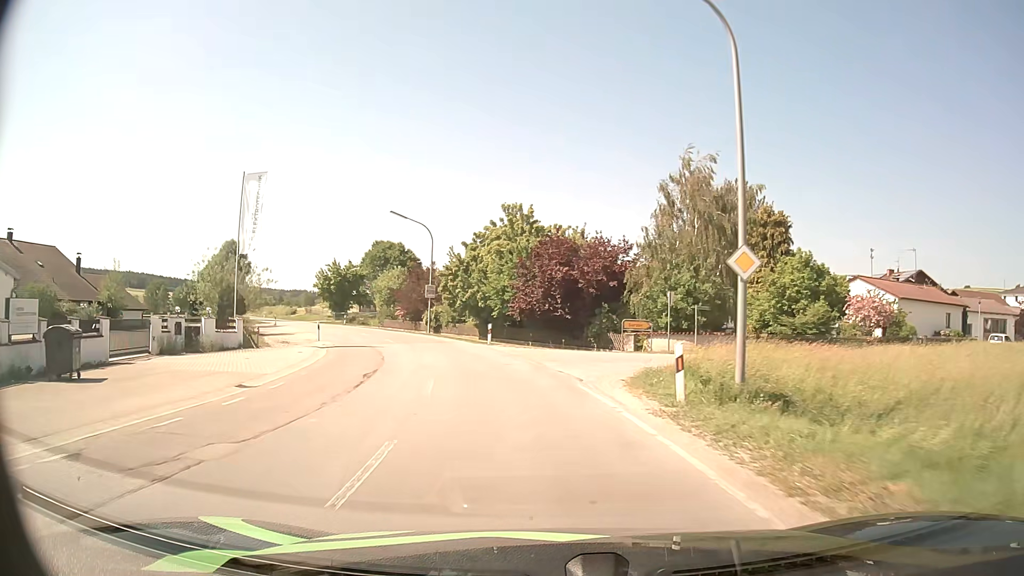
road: secondary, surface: asphalt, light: Day
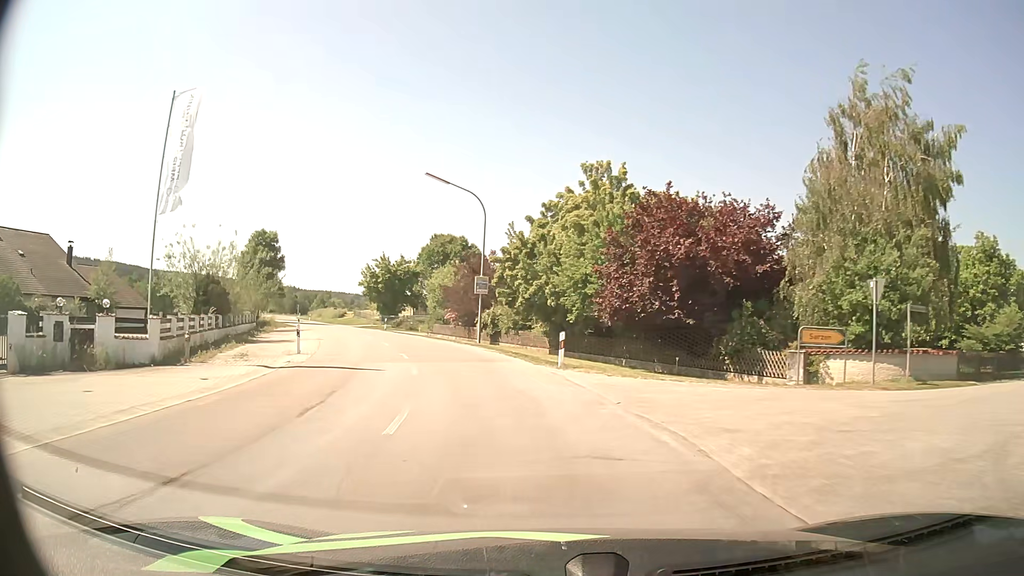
(-0.8, +13.7) m; -6°
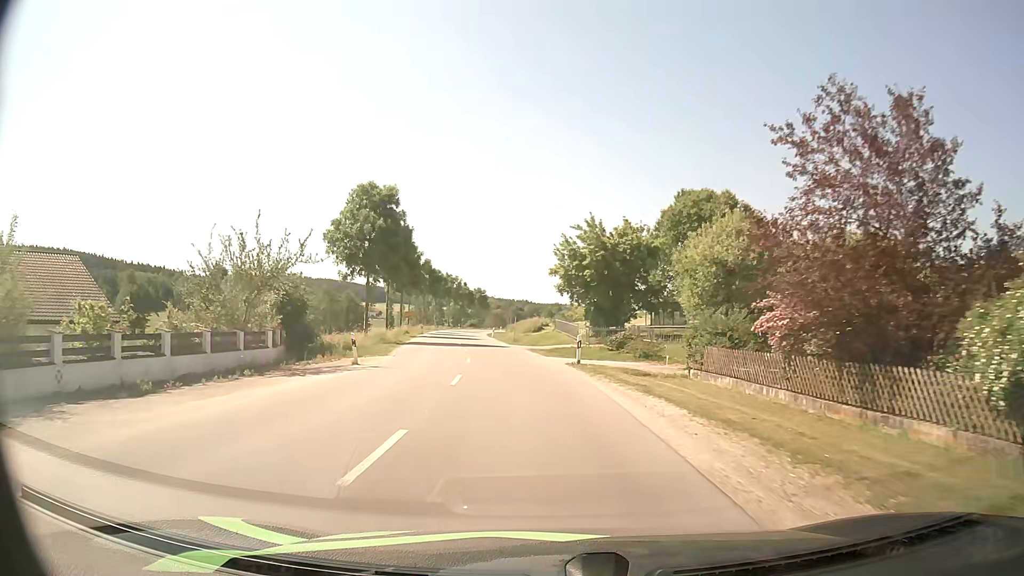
(-6.4, +34.7) m; -20°
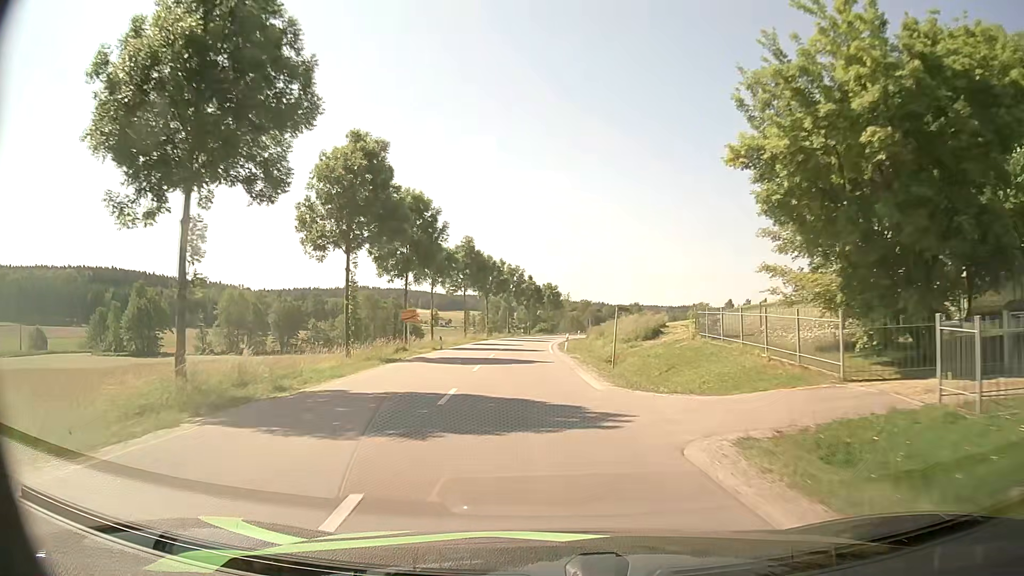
(-2.3, +30.7) m; -6°
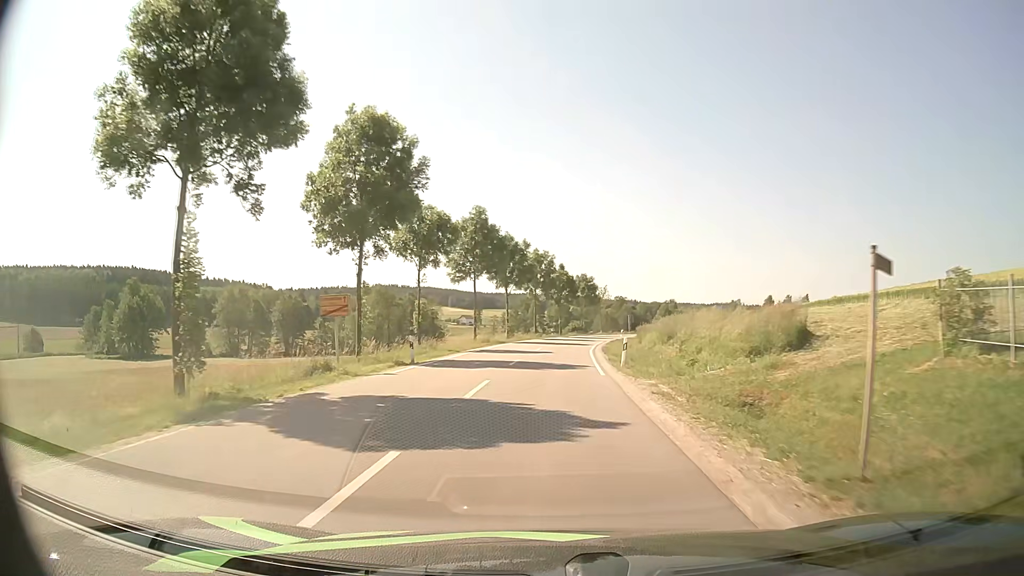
(-0.5, +16.3) m; -3°
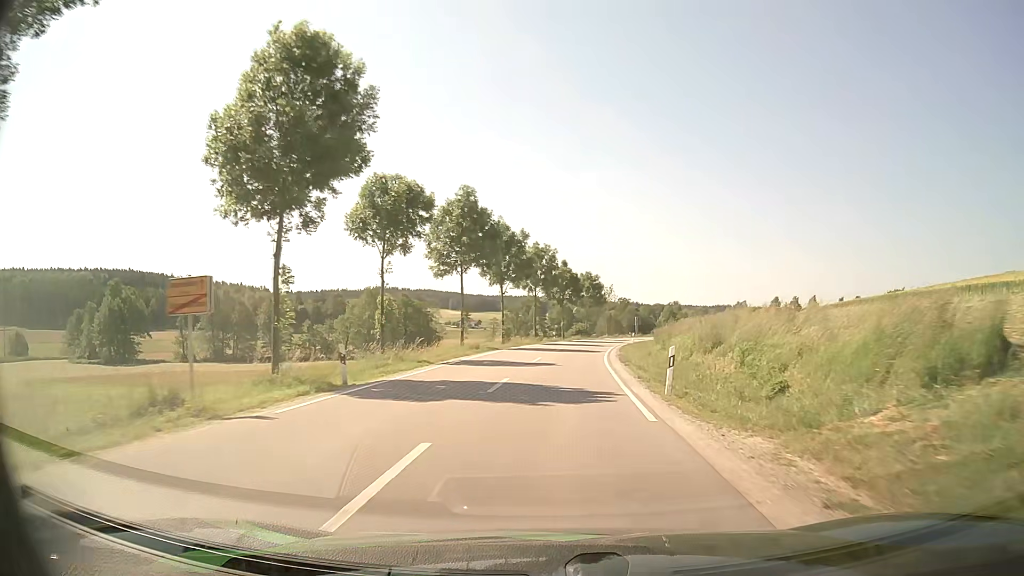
(0.0, +8.4) m; 0°
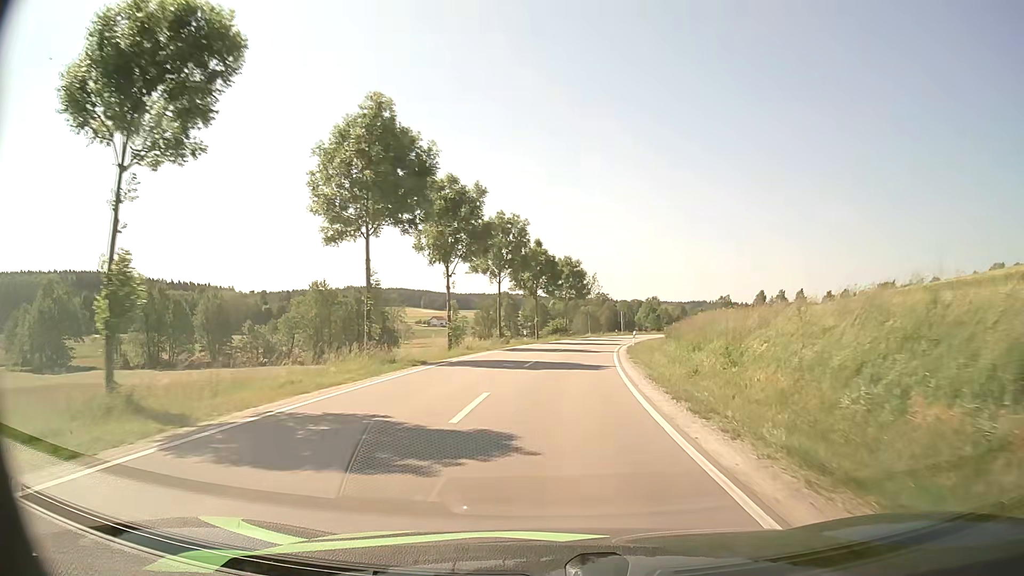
(+0.3, +17.2) m; +2°
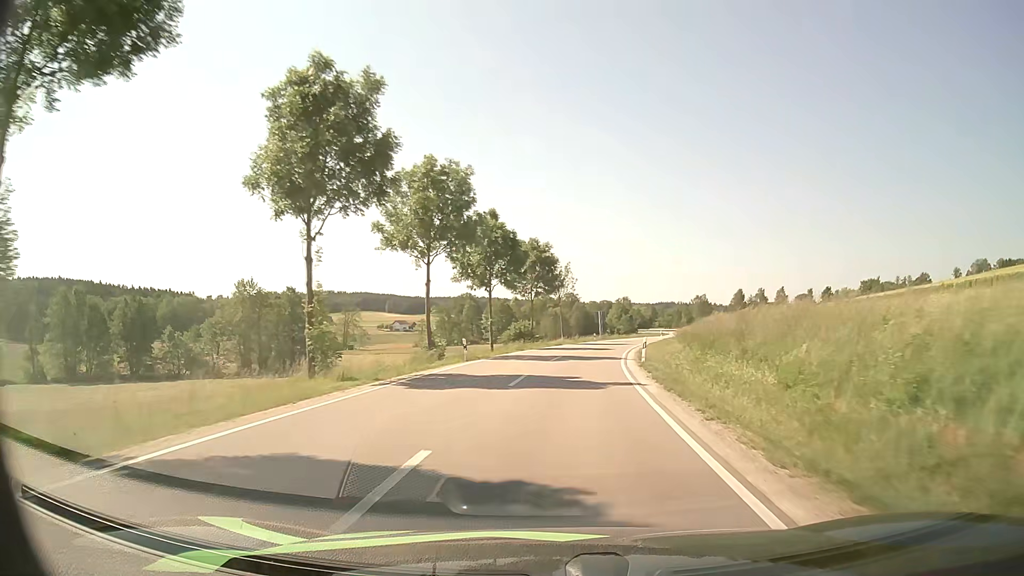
(+0.5, +17.9) m; +3°
(0, +10) (+1, +20) (+2, +30) (+3, +40) (+4, +50) (+6, +60) (+9, +69) (+11, +79) (+14, +89) (+16, +98) m
